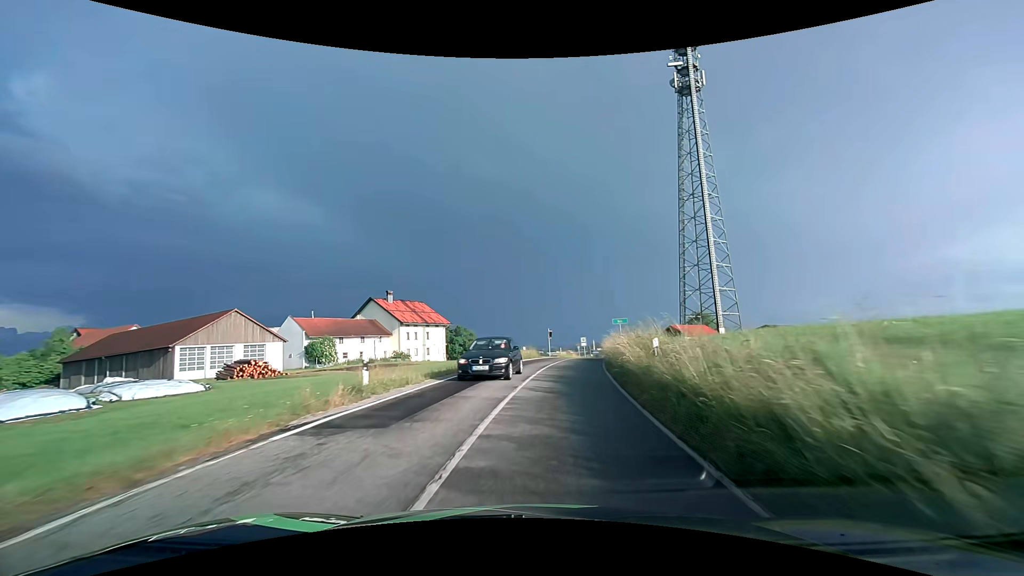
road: tertiary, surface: asphalt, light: Day
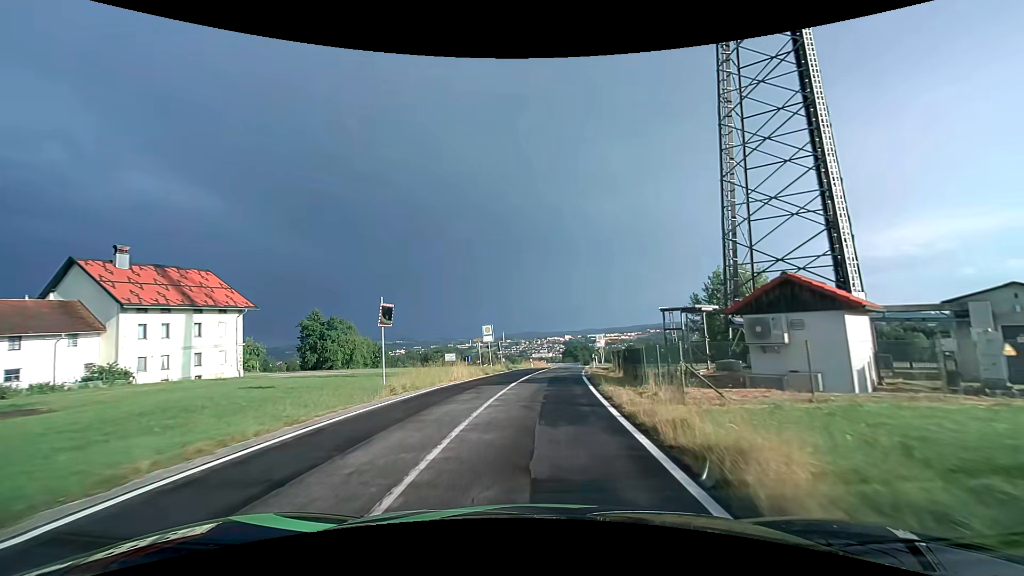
(+4.4, +40.0) m; +10°
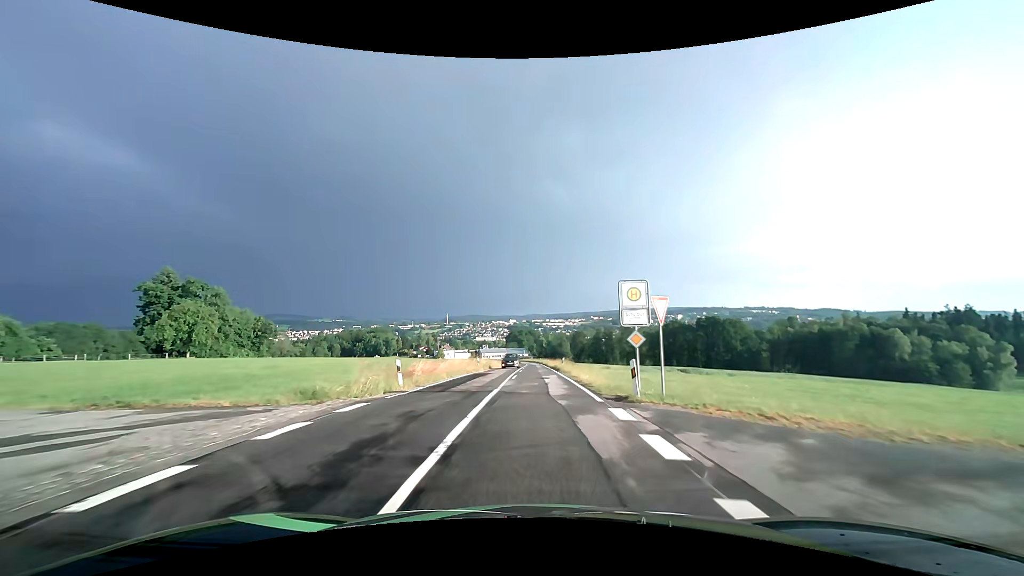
(+2.3, +39.2) m; +6°
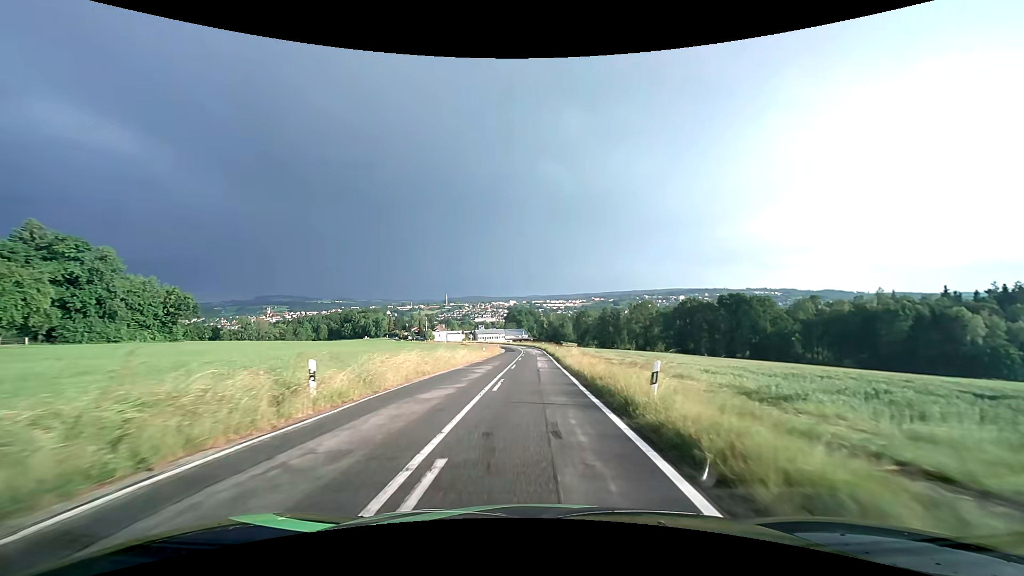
(+0.3, +32.4) m; 0°
(0, +10) (0, +20) (0, +30) (0, +40) (0, +50) (0, +60) (0, +70) (-1, +80) (-1, +90) (-3, +100) m
